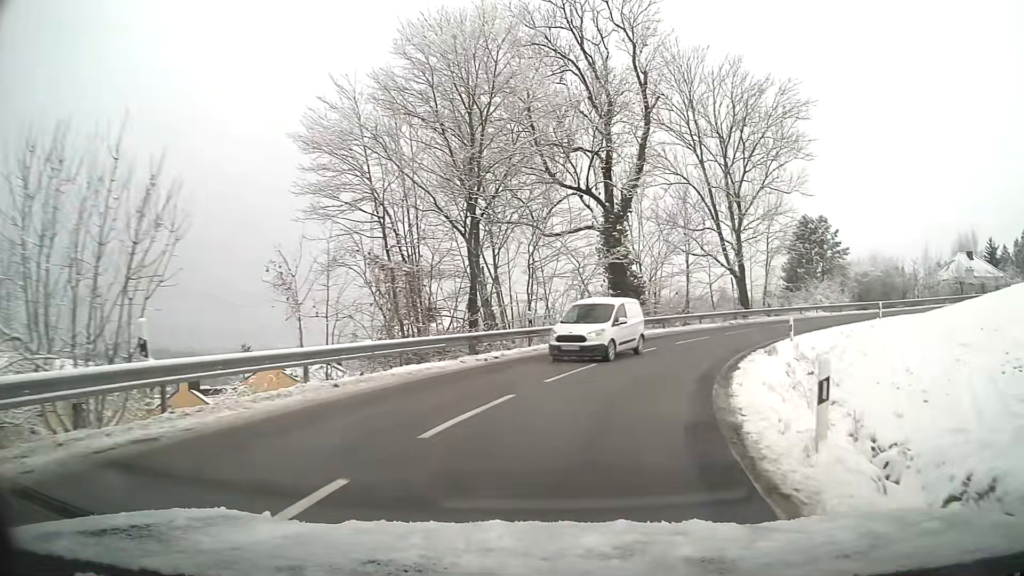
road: tertiary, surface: asphalt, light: Day
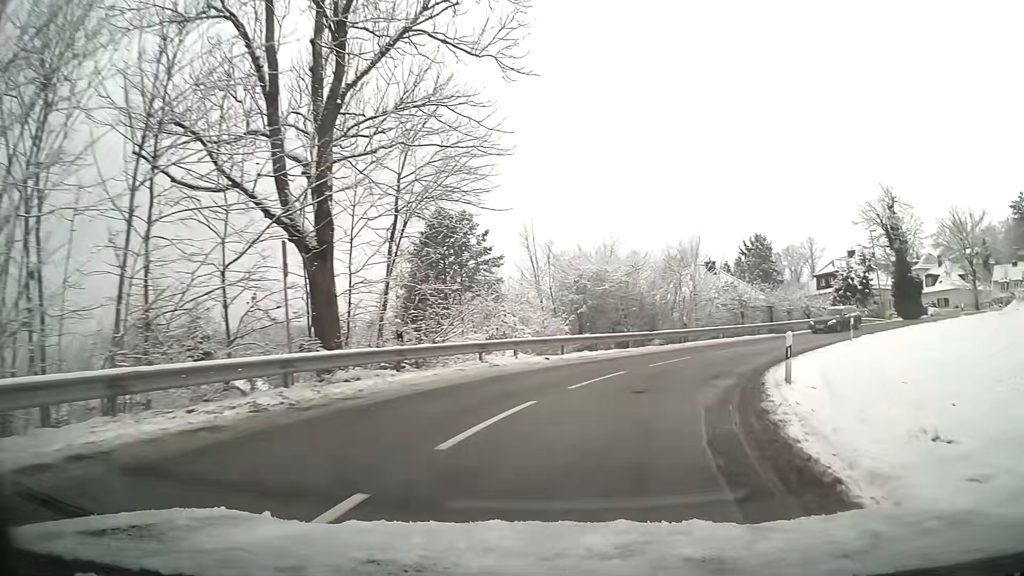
(+8.6, +28.4) m; +35°
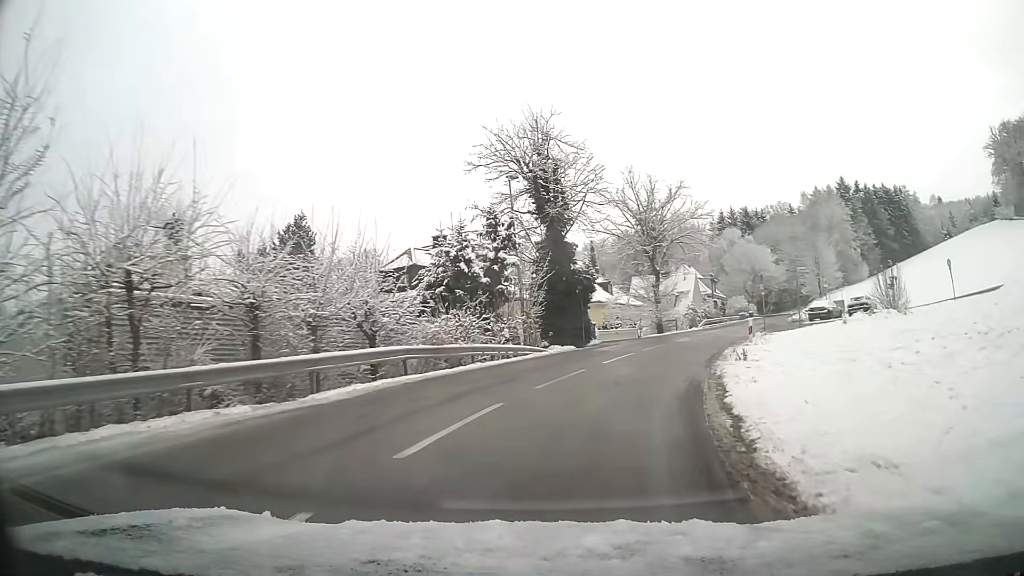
(+10.2, +27.7) m; +38°
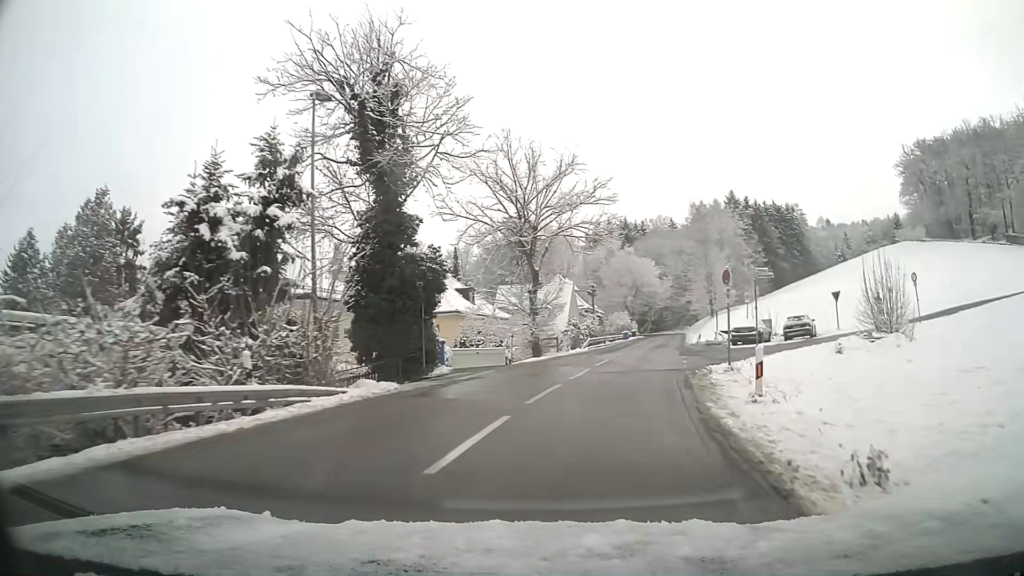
(+1.2, +12.4) m; +11°
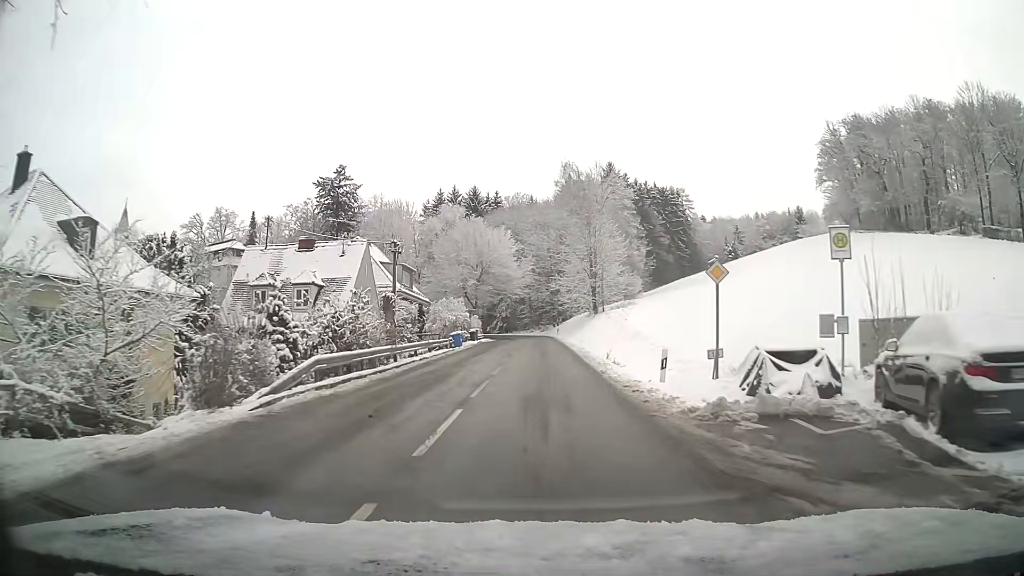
(+4.7, +33.9) m; +11°
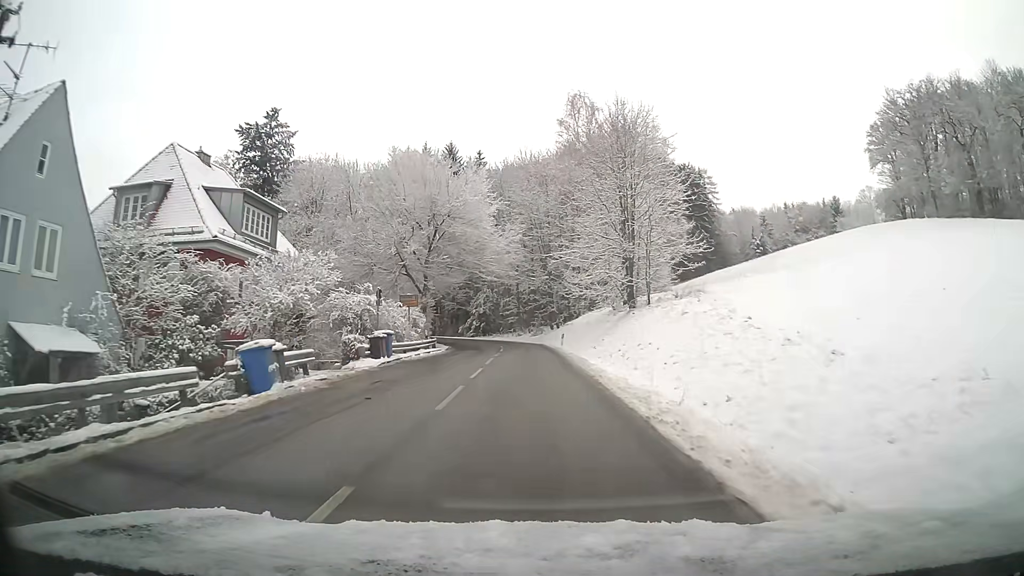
(+0.2, +30.6) m; 0°
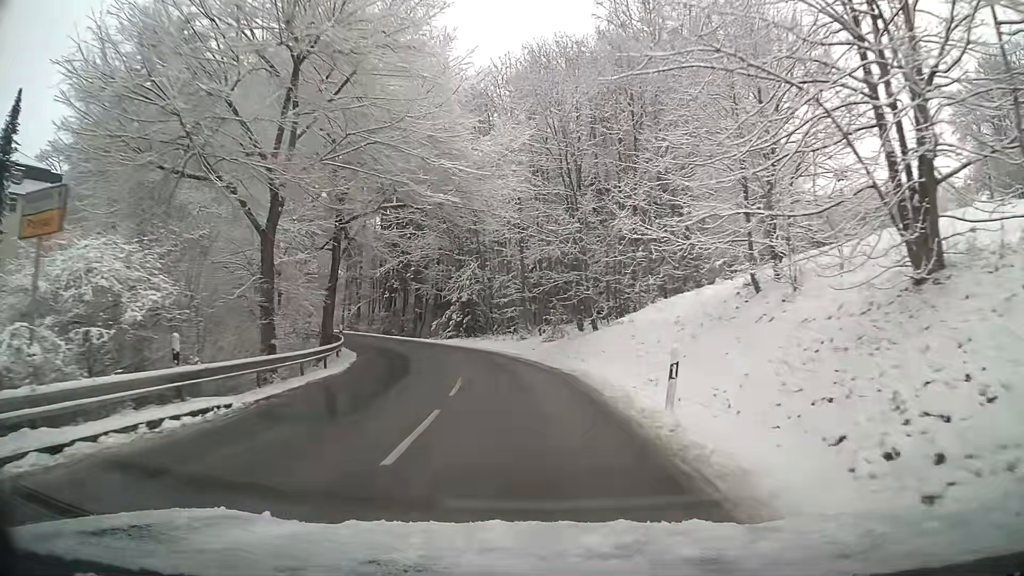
(-0.2, +28.8) m; -1°
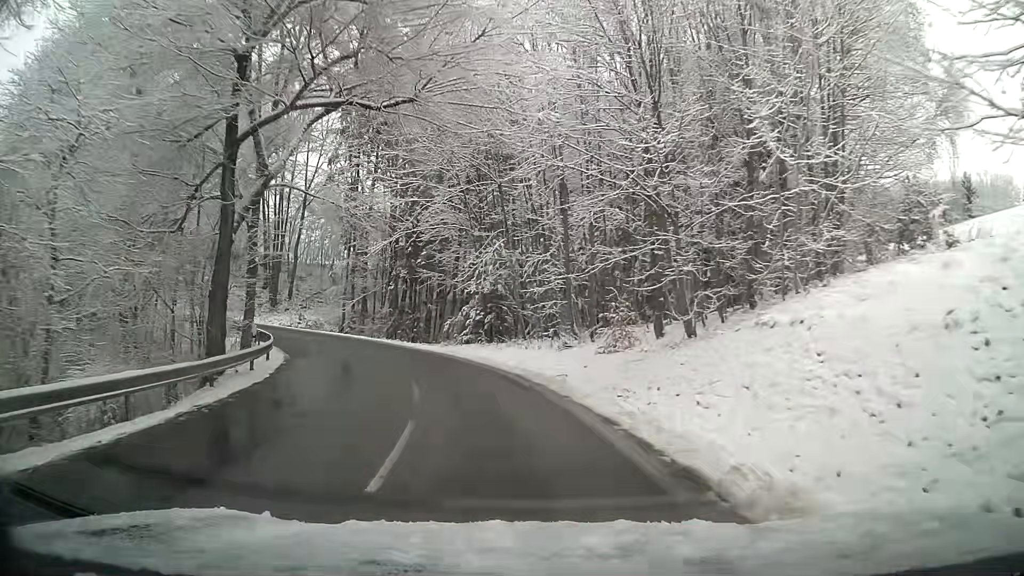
(-0.4, +13.5) m; -5°
(-1, +10) (-2, +20) (-6, +29) (-12, +37) (-19, +44) (-27, +51) (-35, +57) (-42, +63) (-50, +70) (-56, +78) m
